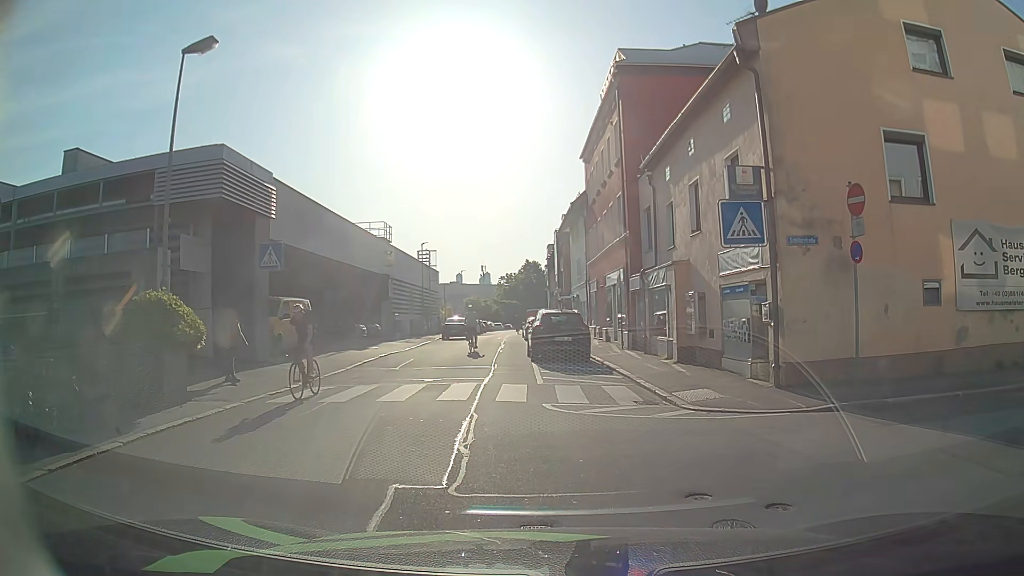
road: residential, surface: asphalt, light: Day
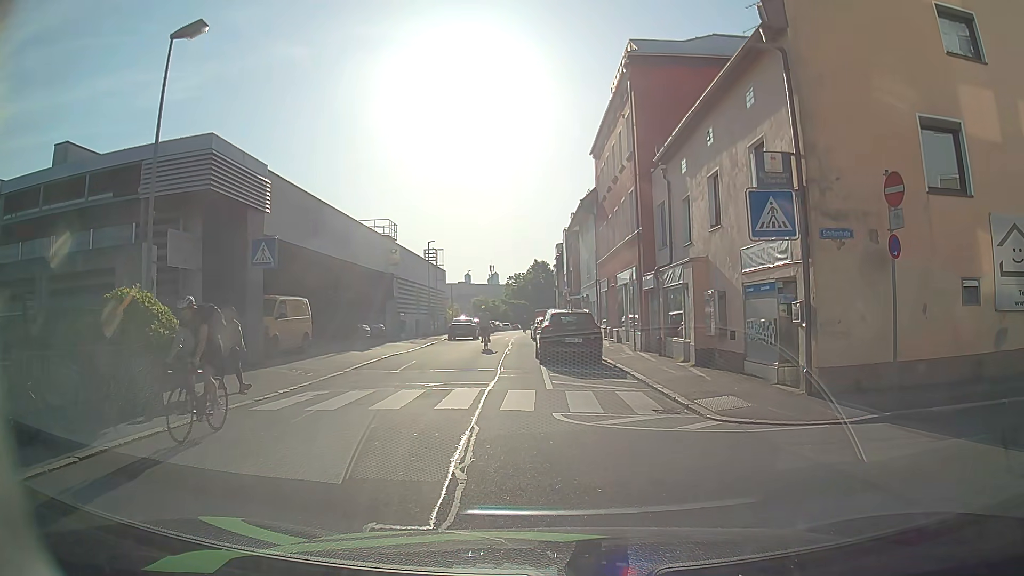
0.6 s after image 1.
(0.0, +1.0) m; 0°
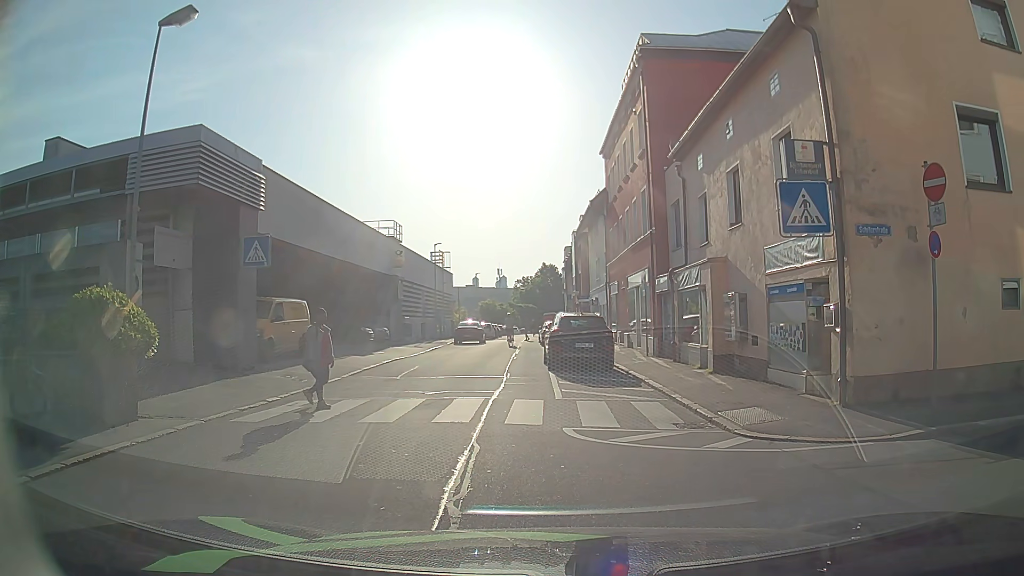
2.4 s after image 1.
(0.0, +1.0) m; 0°
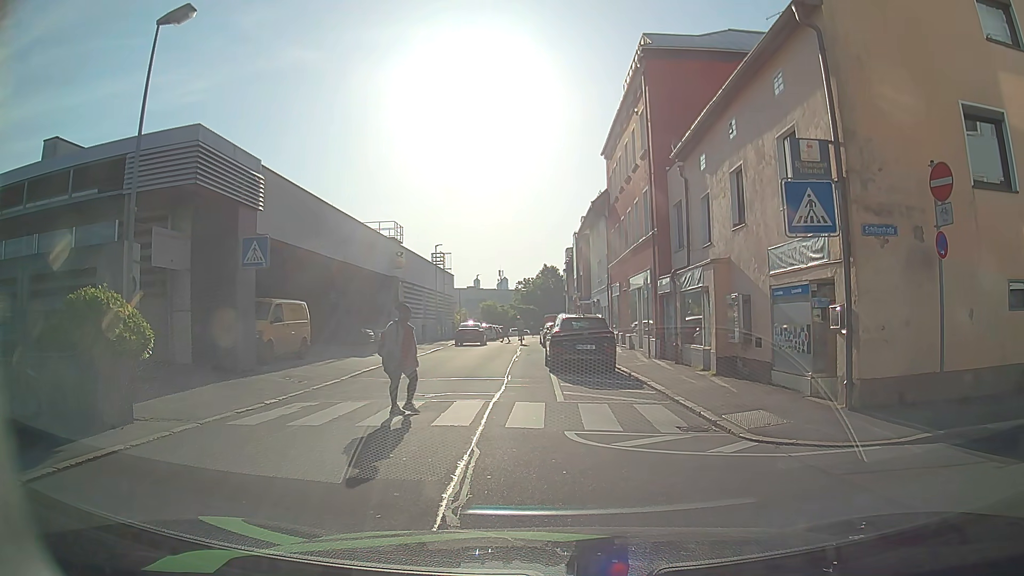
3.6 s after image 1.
(0.0, +0.2) m; 0°
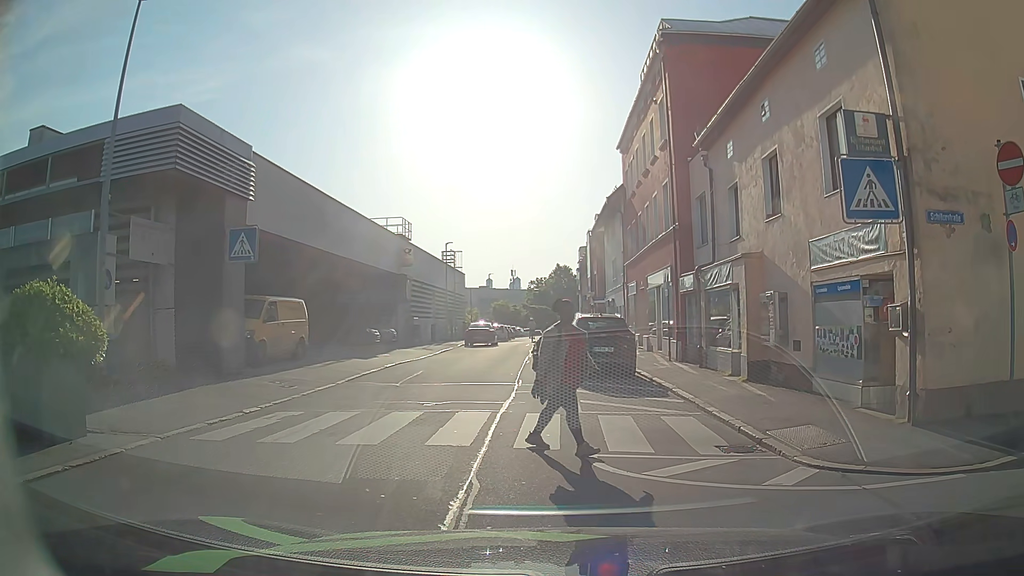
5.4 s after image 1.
(0.0, +1.5) m; 0°
